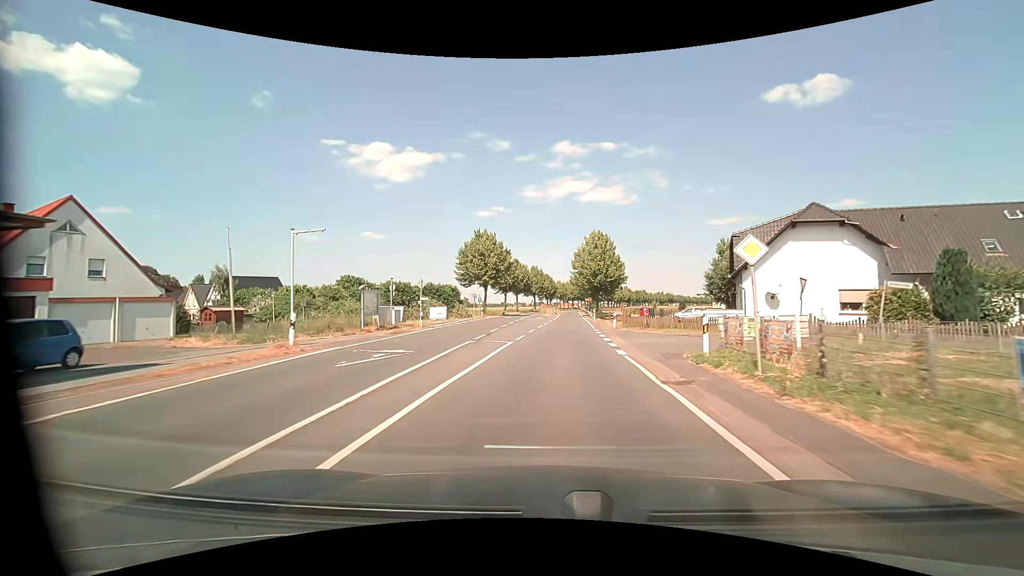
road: primary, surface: asphalt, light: Day
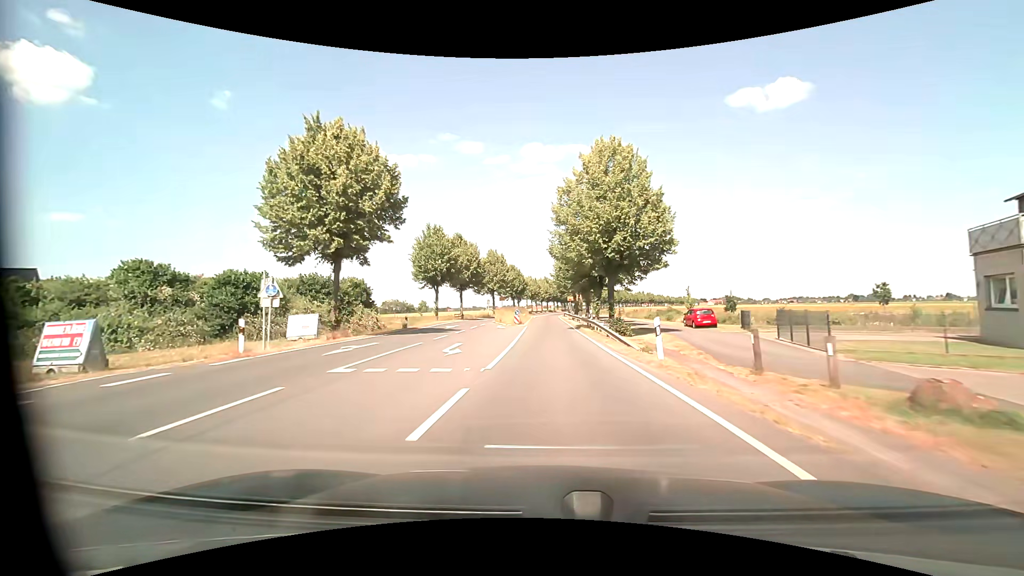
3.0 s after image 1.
(+1.2, +39.0) m; +3°
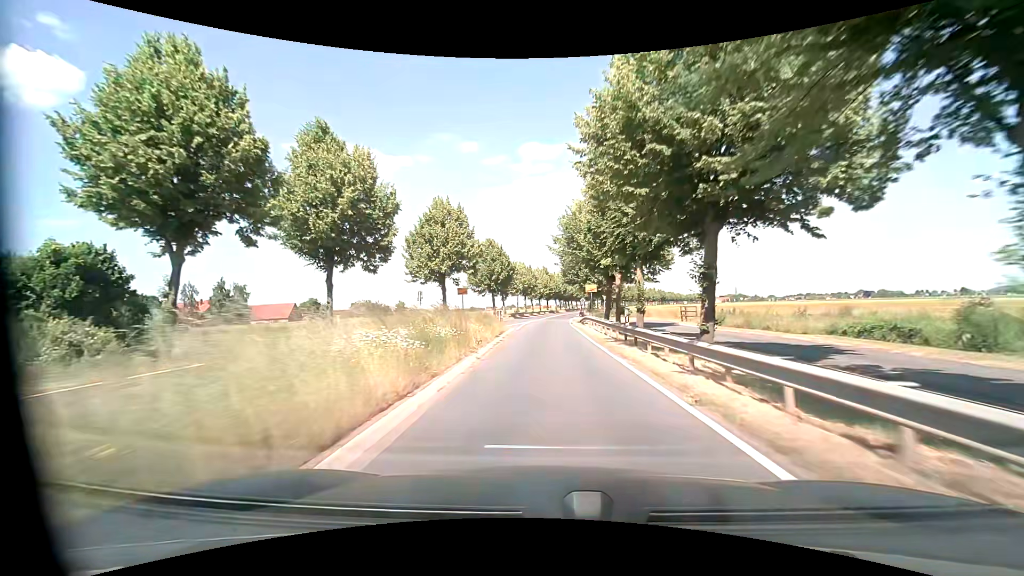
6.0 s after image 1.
(0.0, +38.9) m; 0°
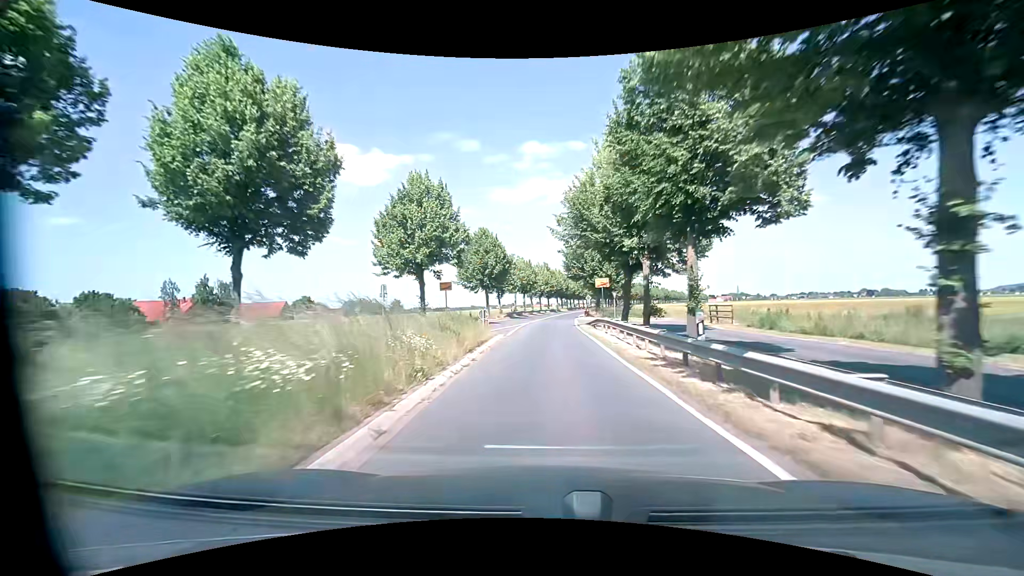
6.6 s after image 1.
(-0.1, +7.8) m; -1°
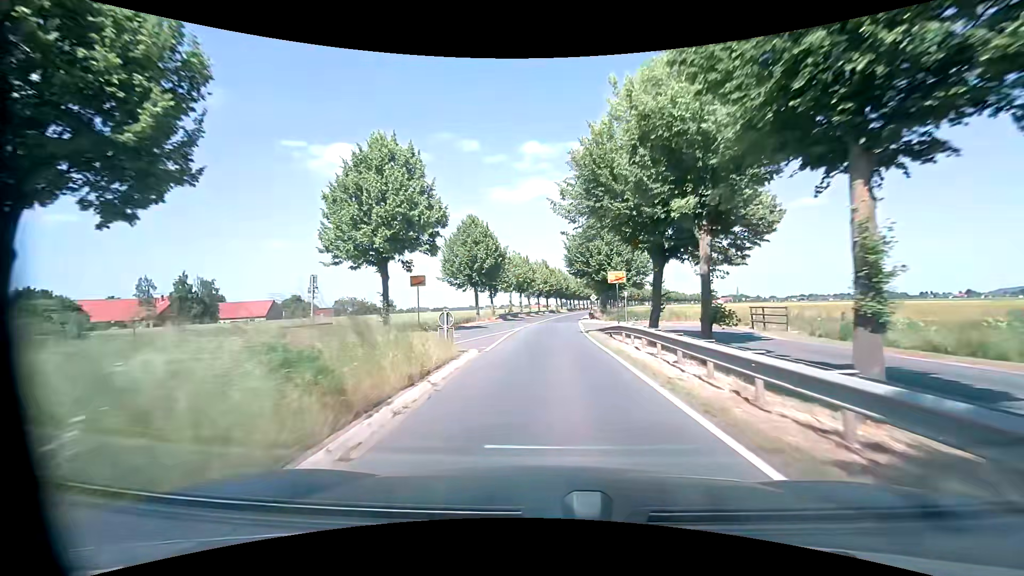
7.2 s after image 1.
(0.0, +7.8) m; +1°
